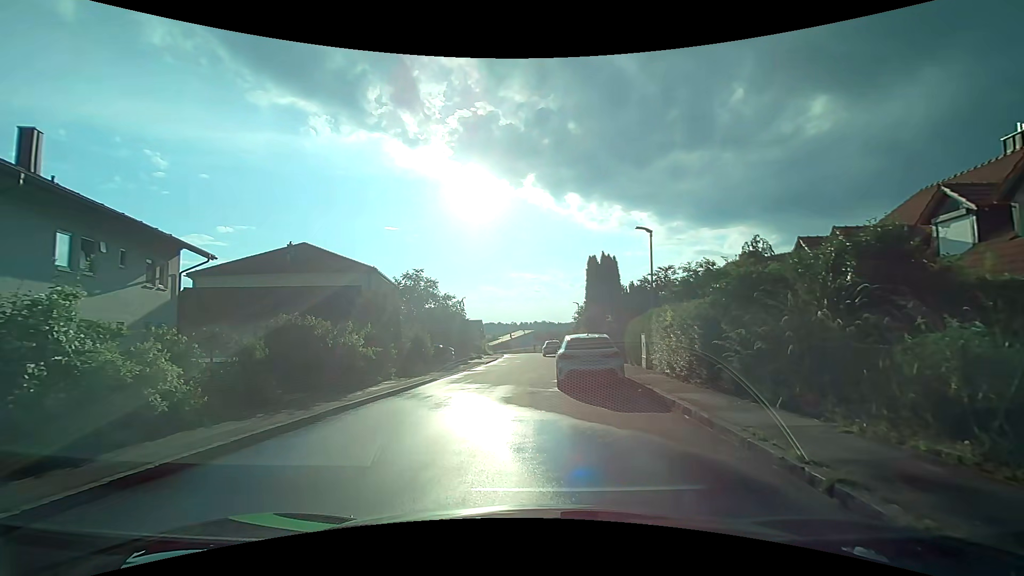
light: Day
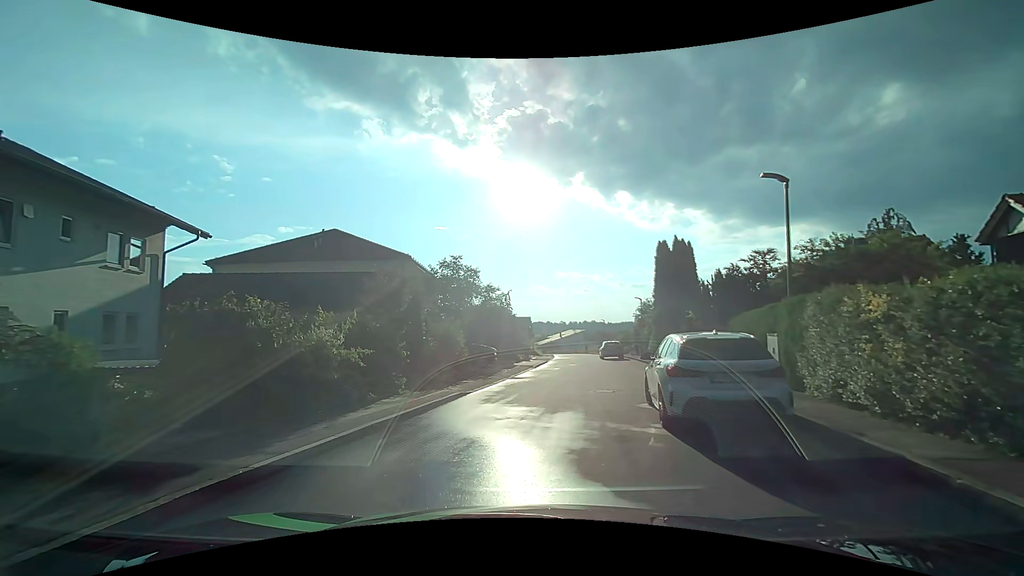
(-0.4, +5.7) m; -5°
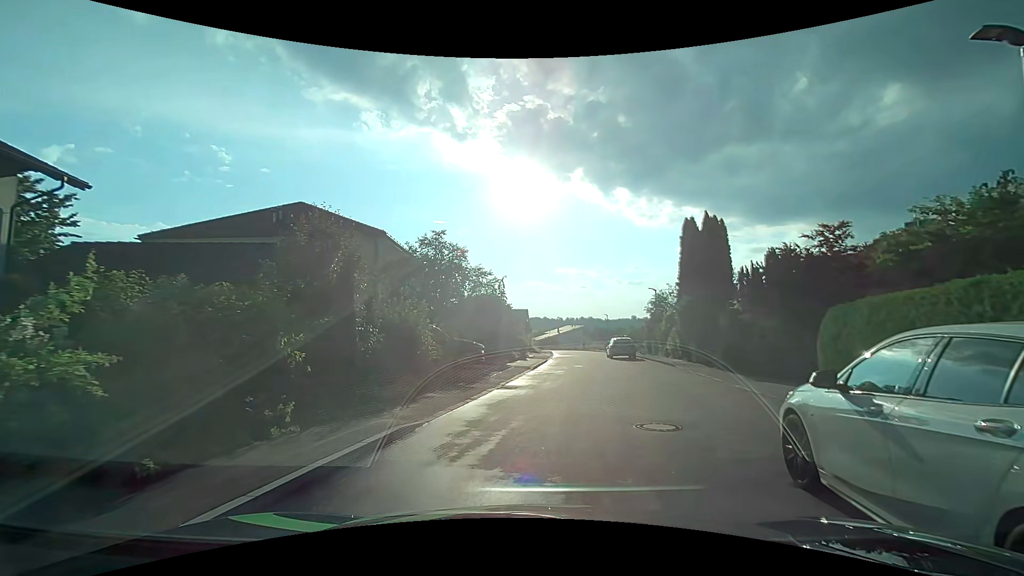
(-0.2, +5.8) m; -2°
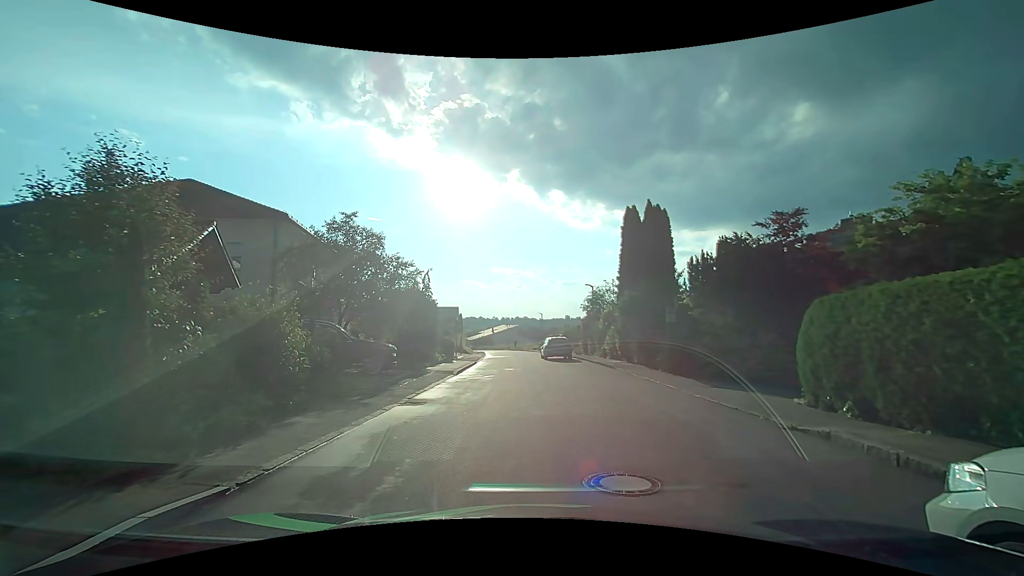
(+0.2, +3.0) m; +8°
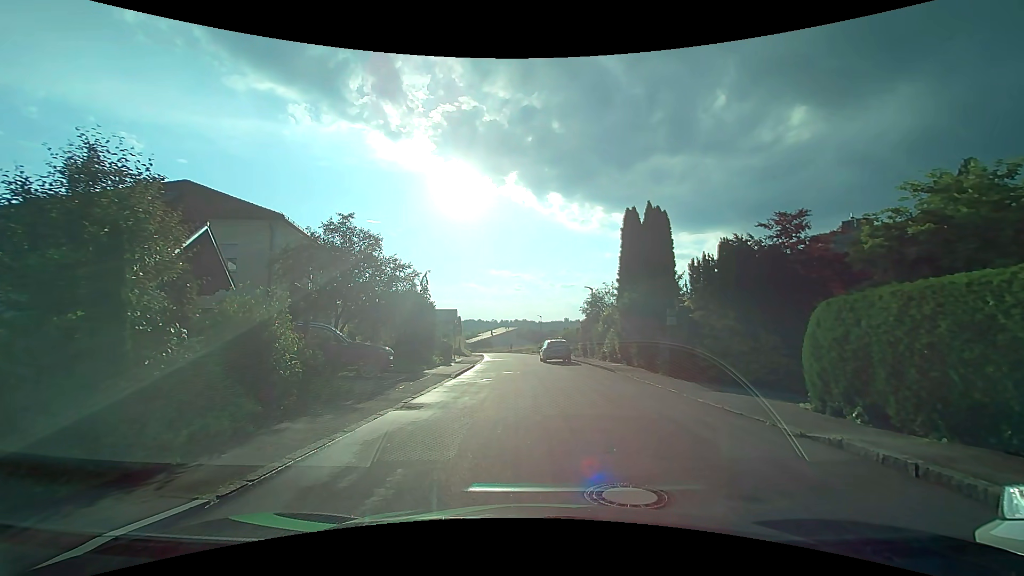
(0.0, +0.3) m; 0°
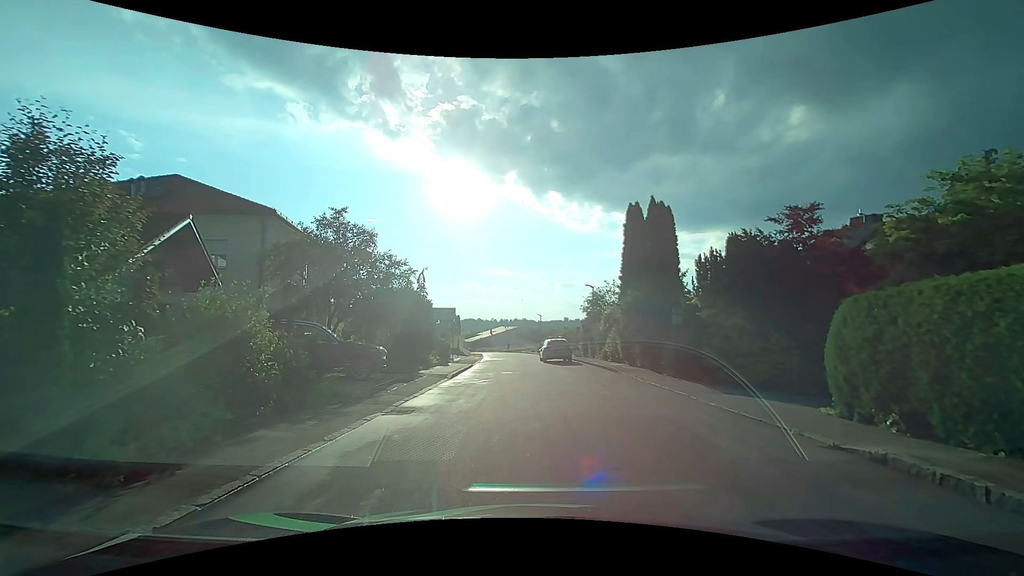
(0.0, +0.8) m; 0°
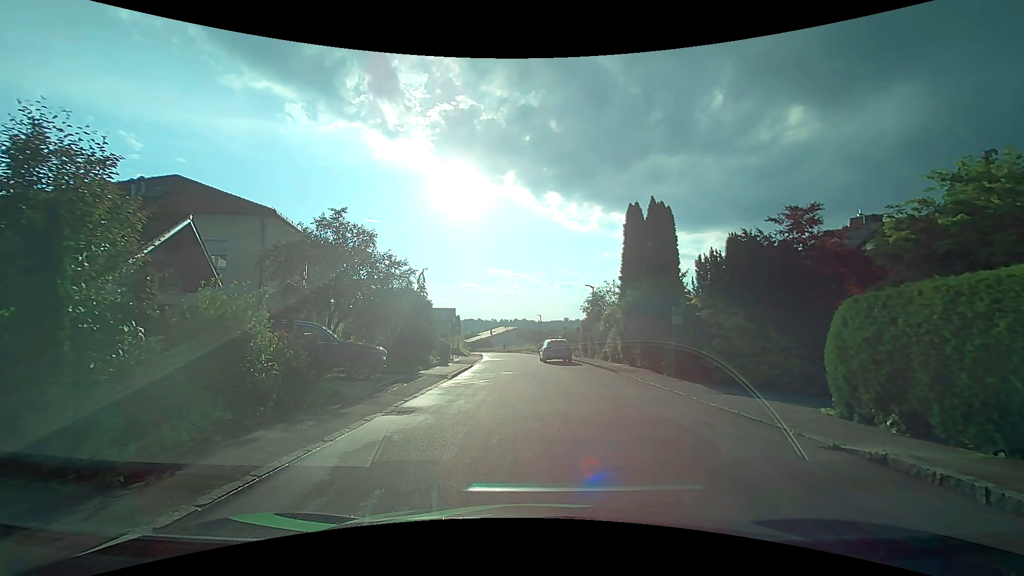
(0.0, +0.1) m; 0°
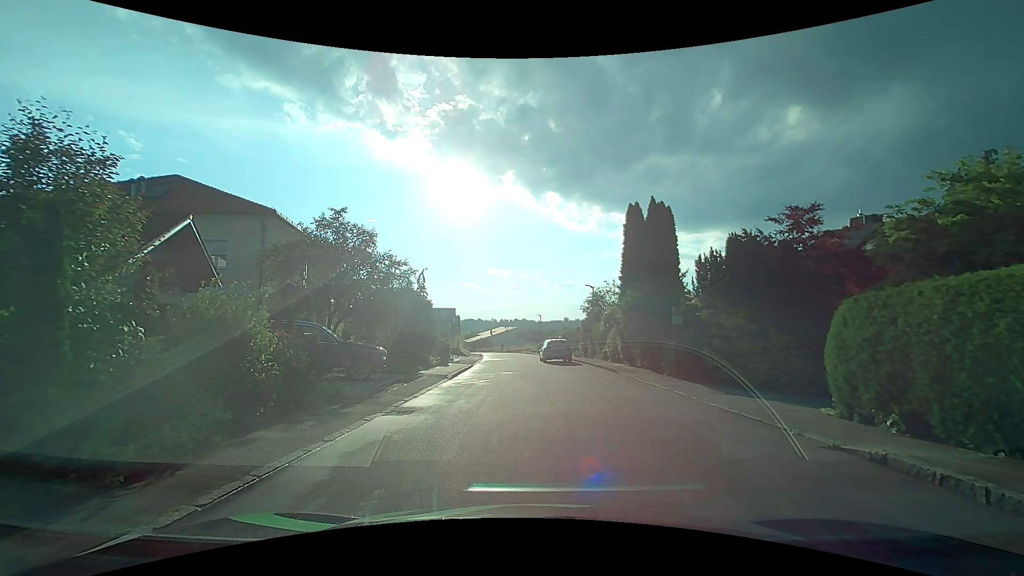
(0.0, 0.0) m; 0°
